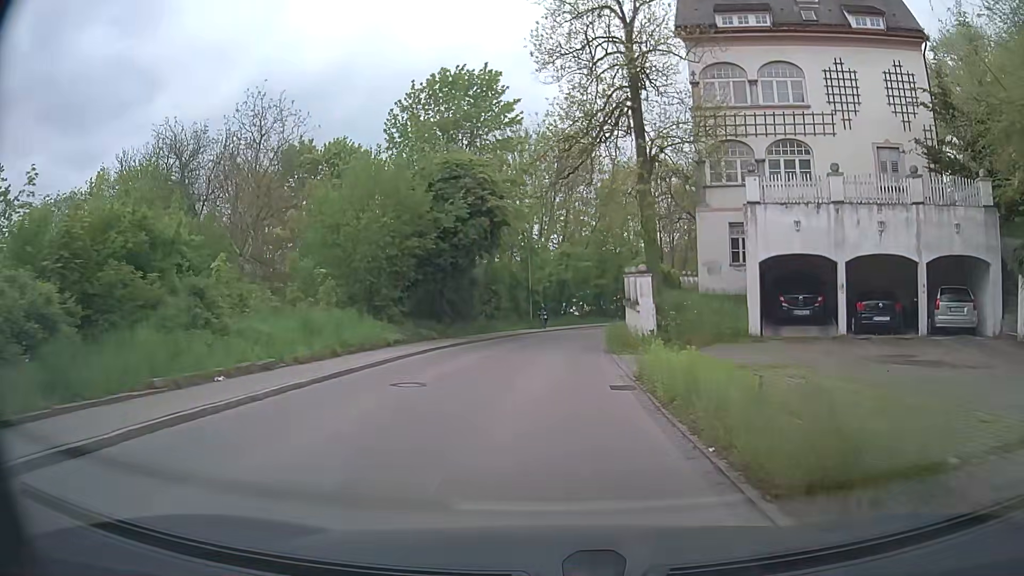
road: residential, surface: paved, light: Day
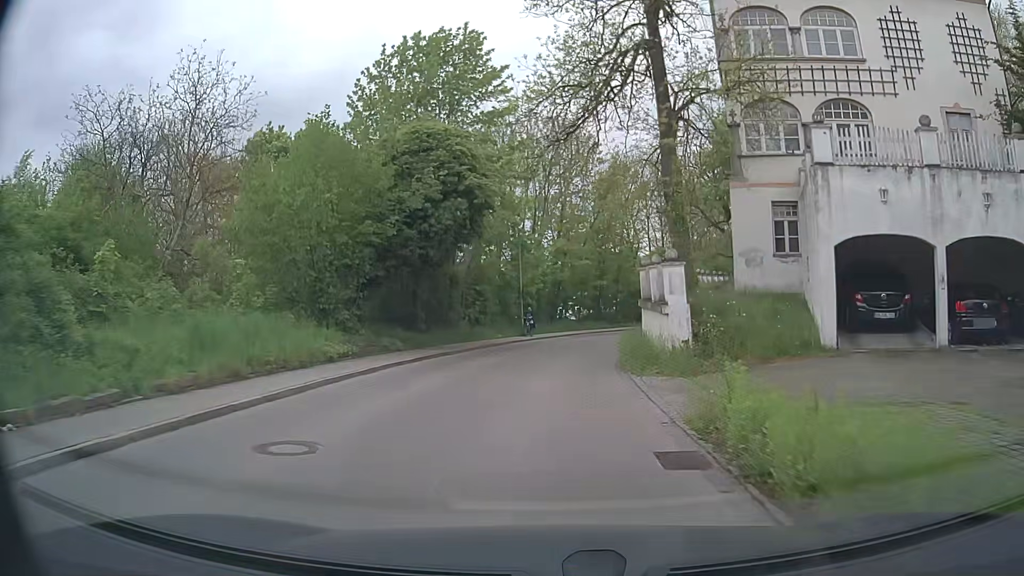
(+0.1, +5.9) m; +2°
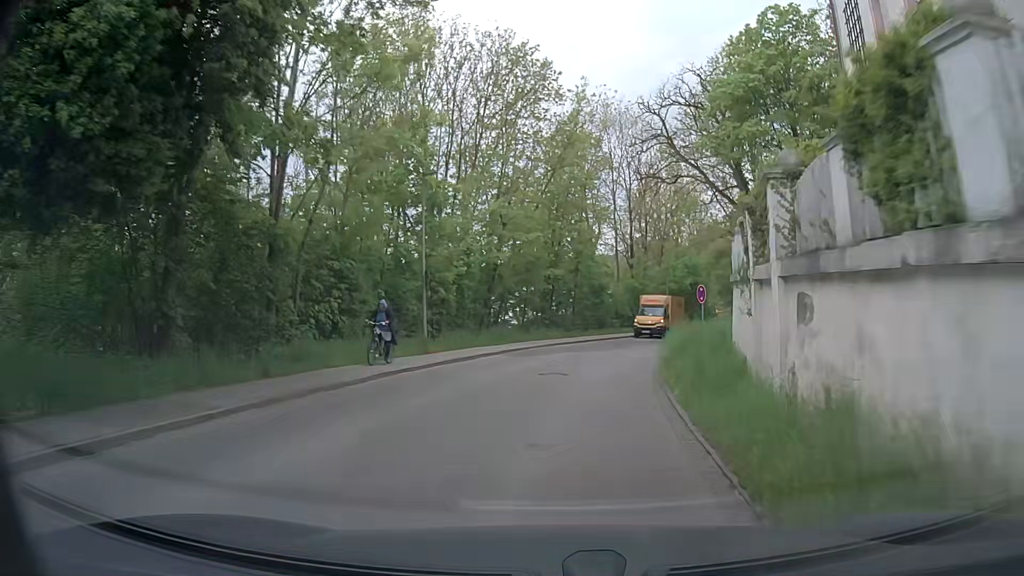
(+0.4, +17.3) m; +4°
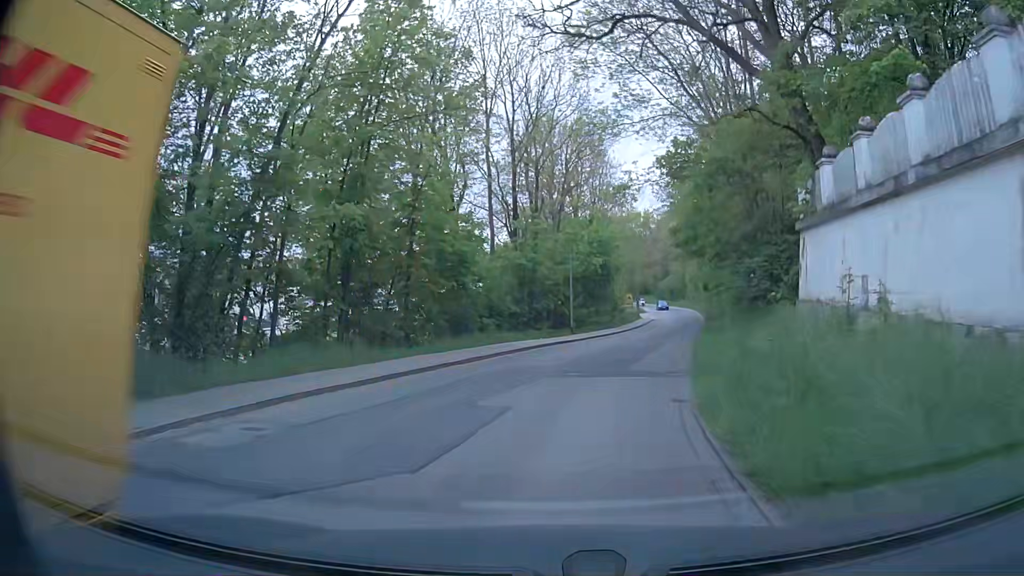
(+2.4, +22.2) m; +10°
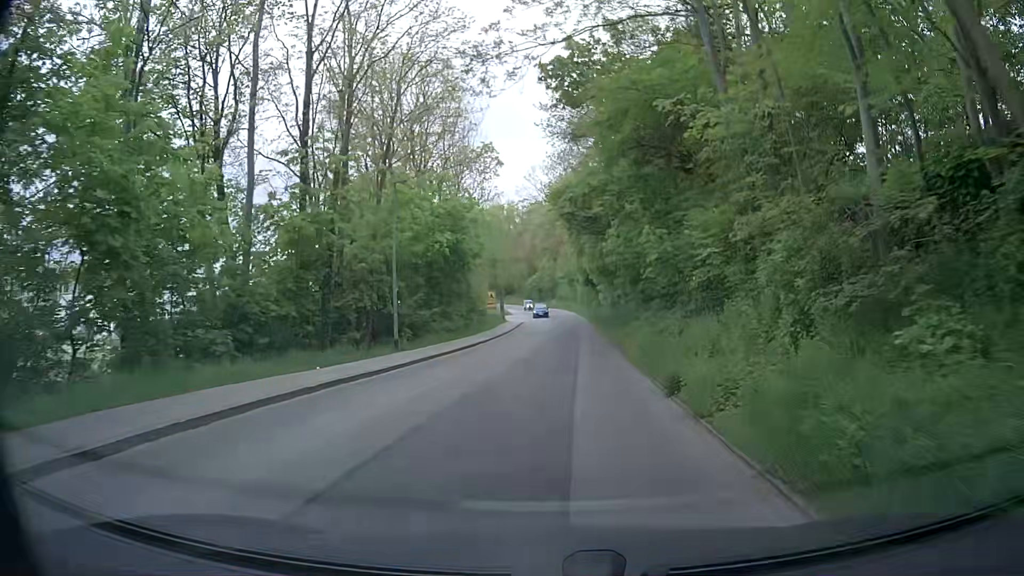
(+1.5, +16.4) m; +11°
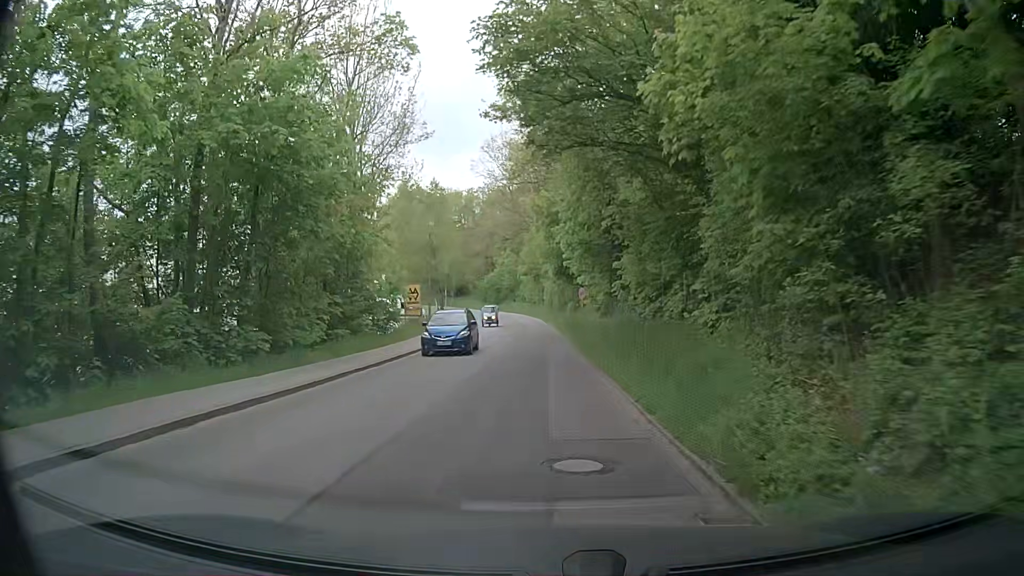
(+1.2, +23.1) m; +4°
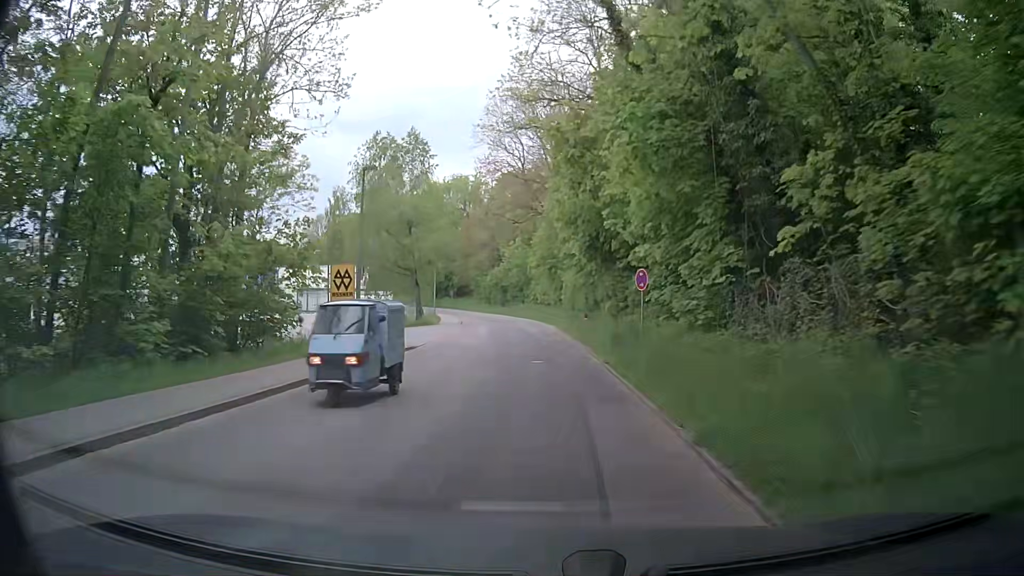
(0.0, +19.0) m; -1°
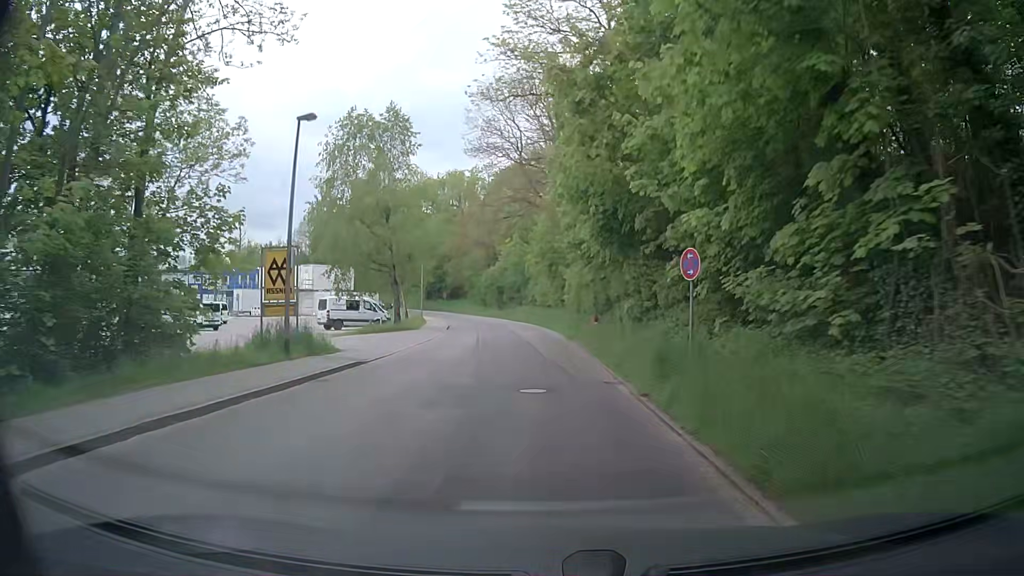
(0.0, +6.7) m; 0°
(0, +10) (0, +20) (0, +30) (-1, +40) (-2, +50) (-4, +60) (-6, +69) (-10, +79) (-13, +88) (-18, +97) m
